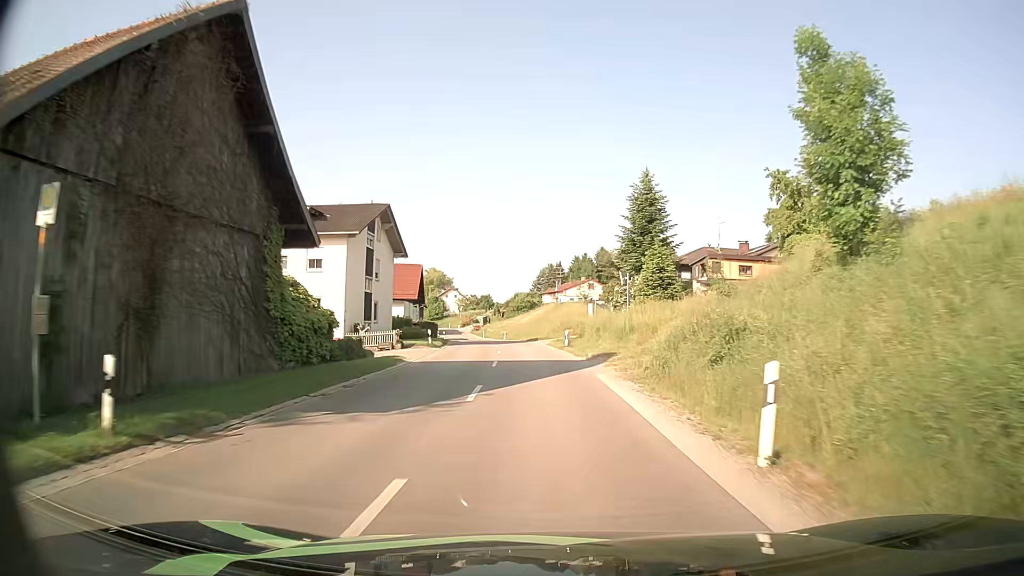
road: secondary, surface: asphalt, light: Day
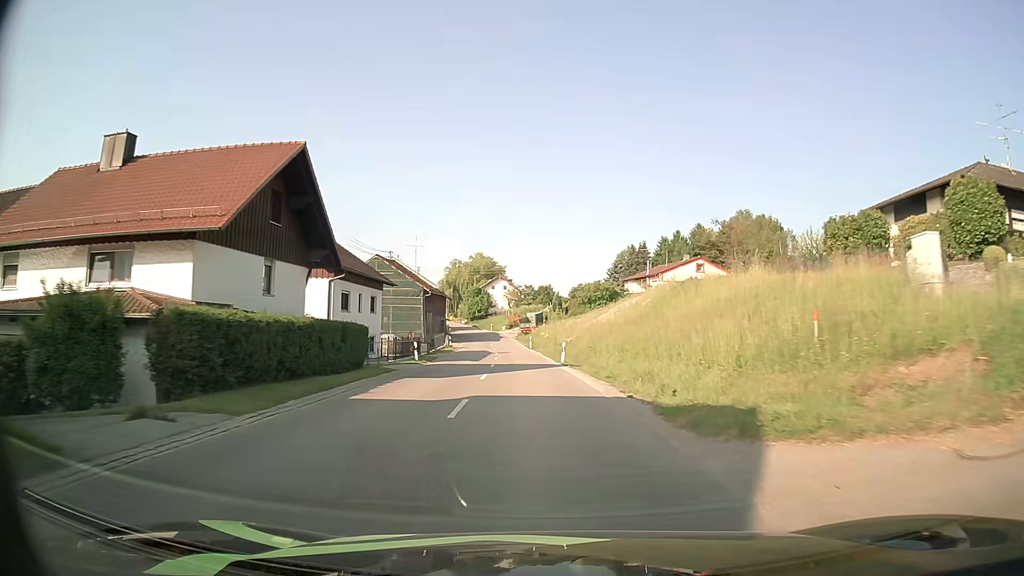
(-2.7, +47.1) m; -7°
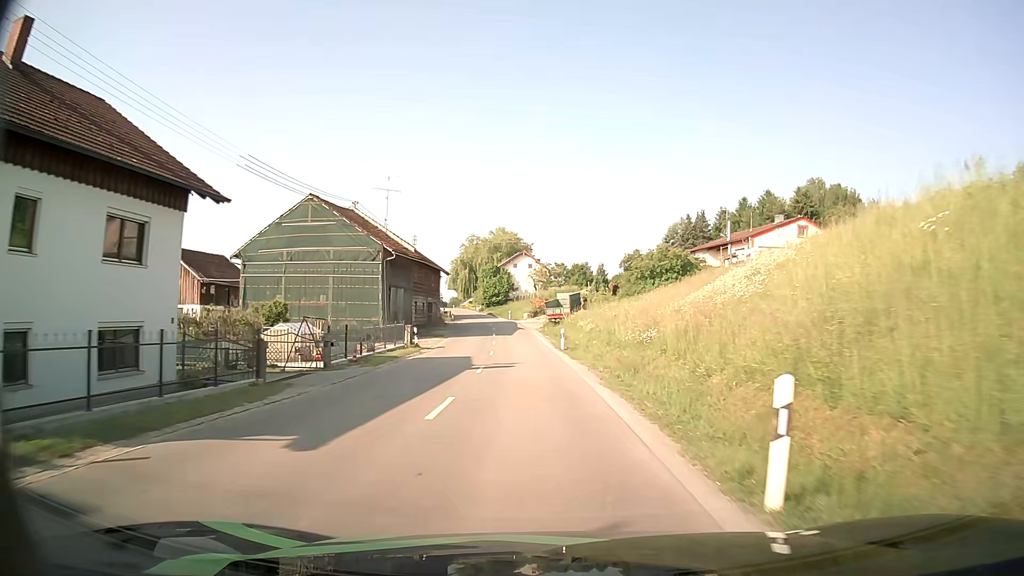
(-0.6, +28.1) m; -2°
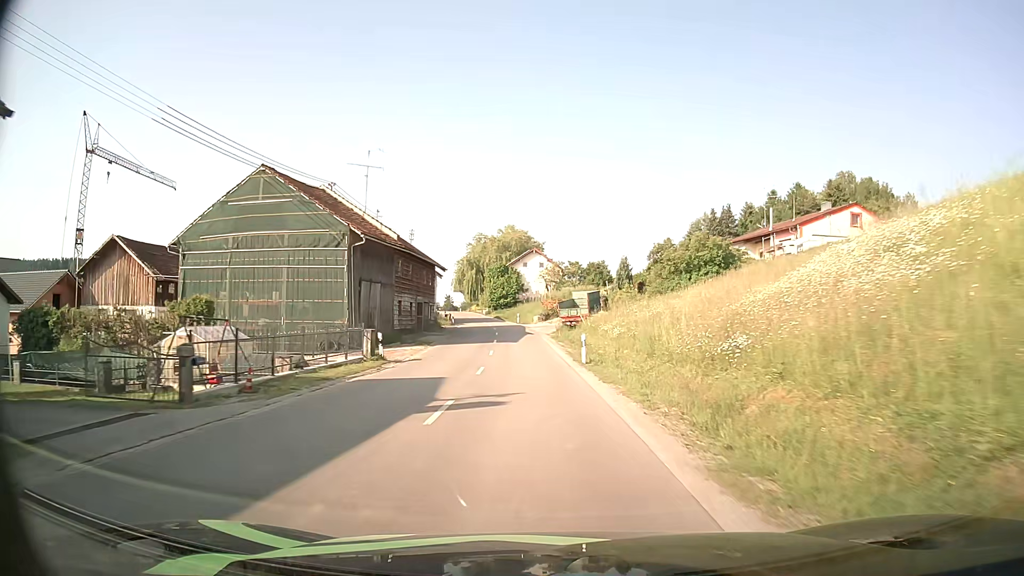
(-0.1, +9.6) m; -1°
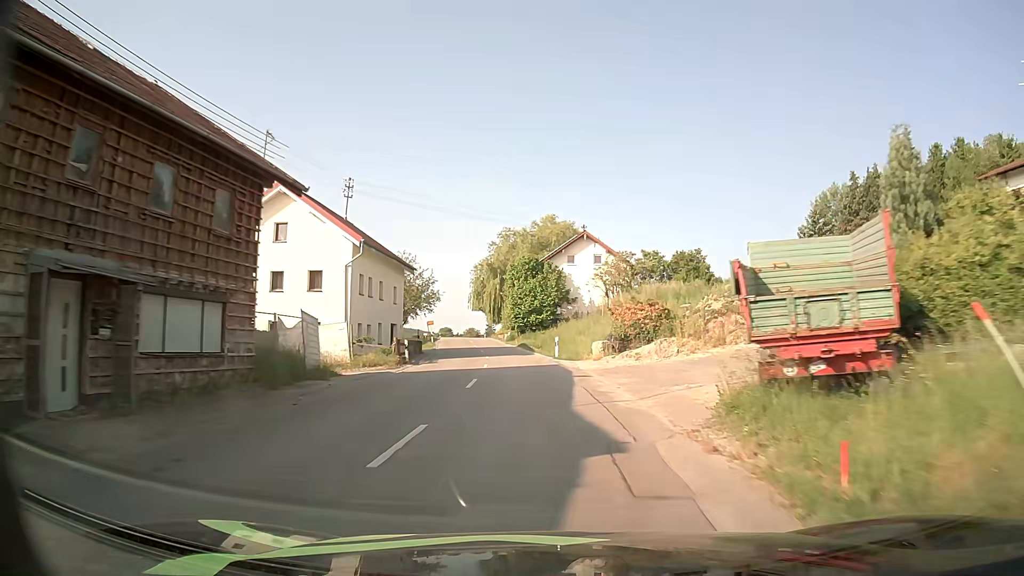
(-1.1, +39.2) m; -4°
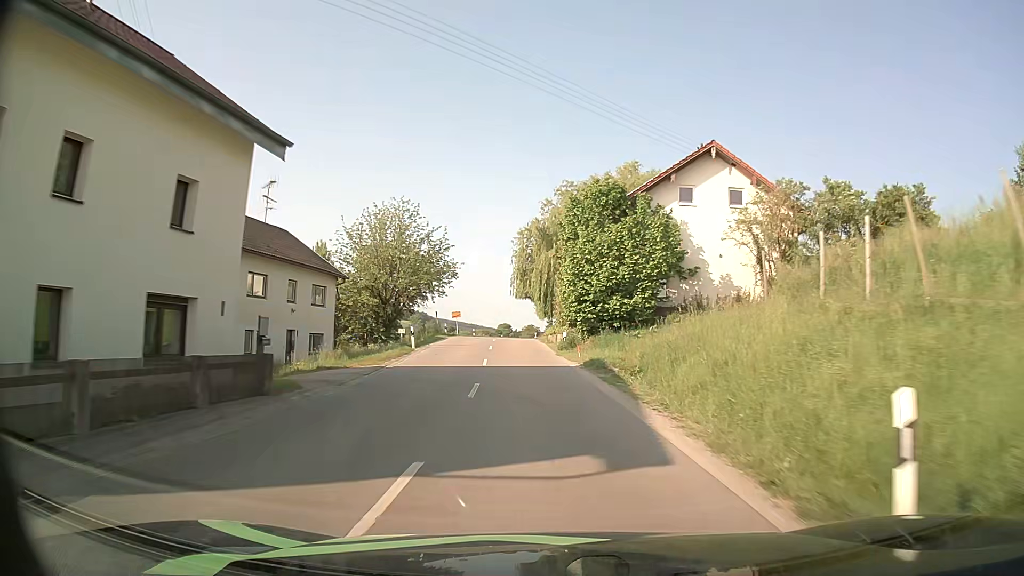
(-1.4, +30.1) m; -5°
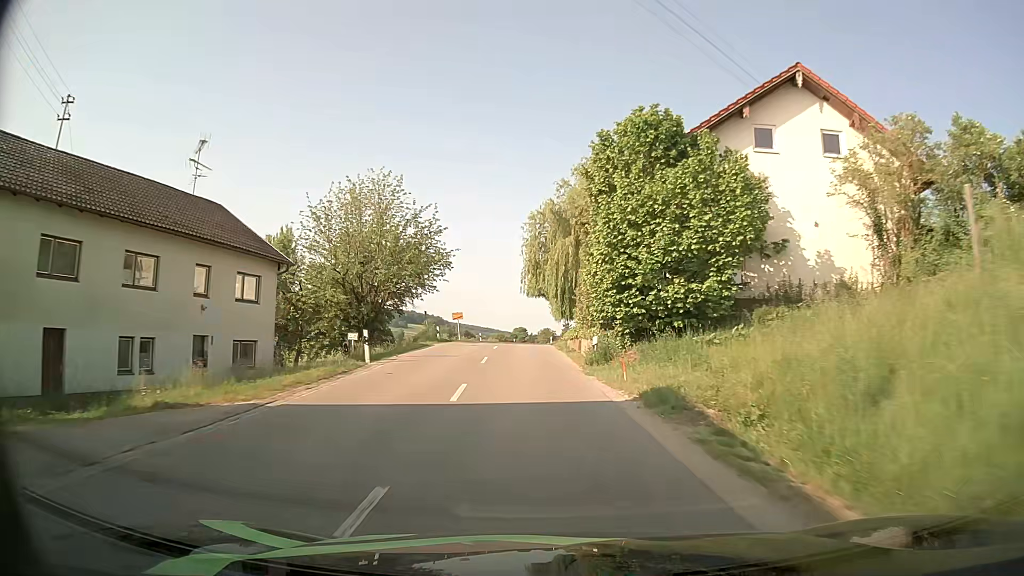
(-0.1, +10.4) m; -1°
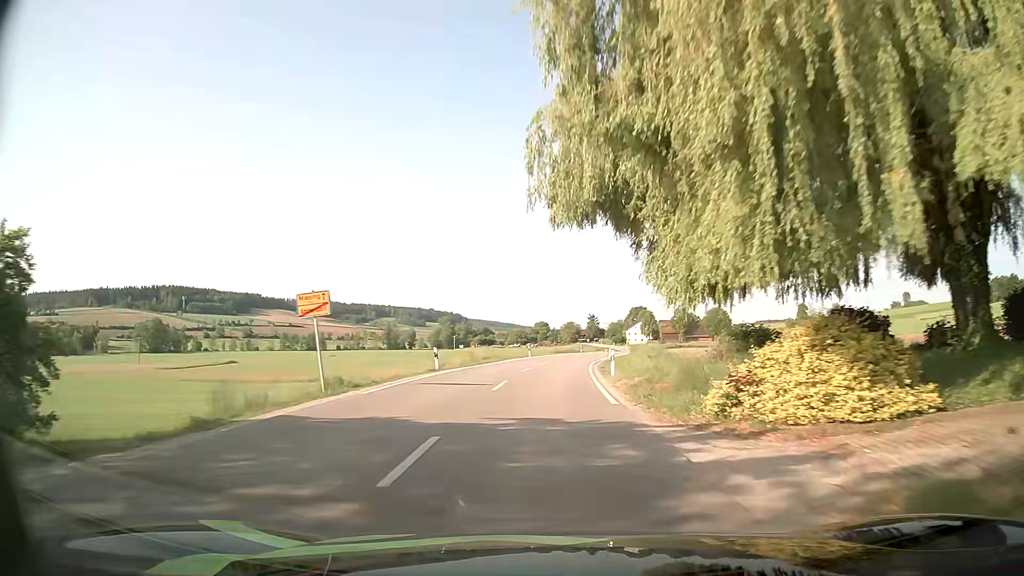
(-1.6, +42.2) m; -2°
(0, +10) (0, +20) (+1, +30) (+1, +40) (+2, +50) (+3, +60) (+4, +70) (+6, +80) (+8, +89) (+10, +99) m
